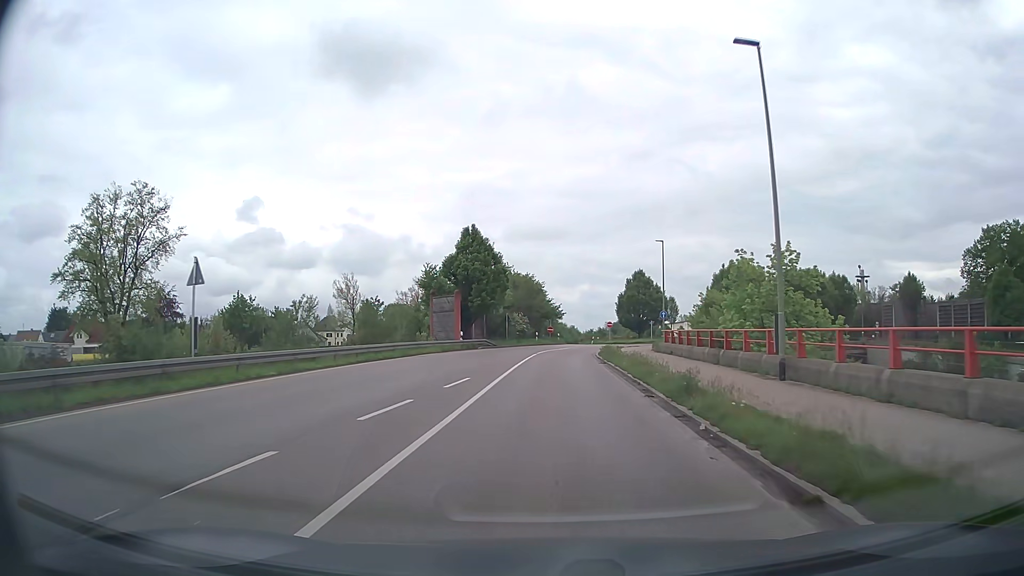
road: secondary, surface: asphalt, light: Day
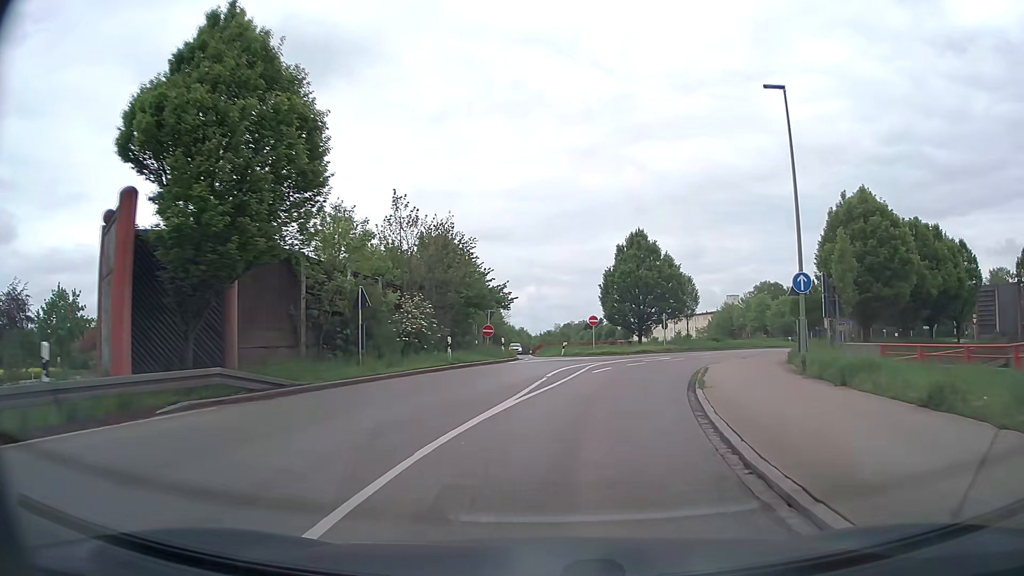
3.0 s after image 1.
(+0.8, +36.9) m; +4°
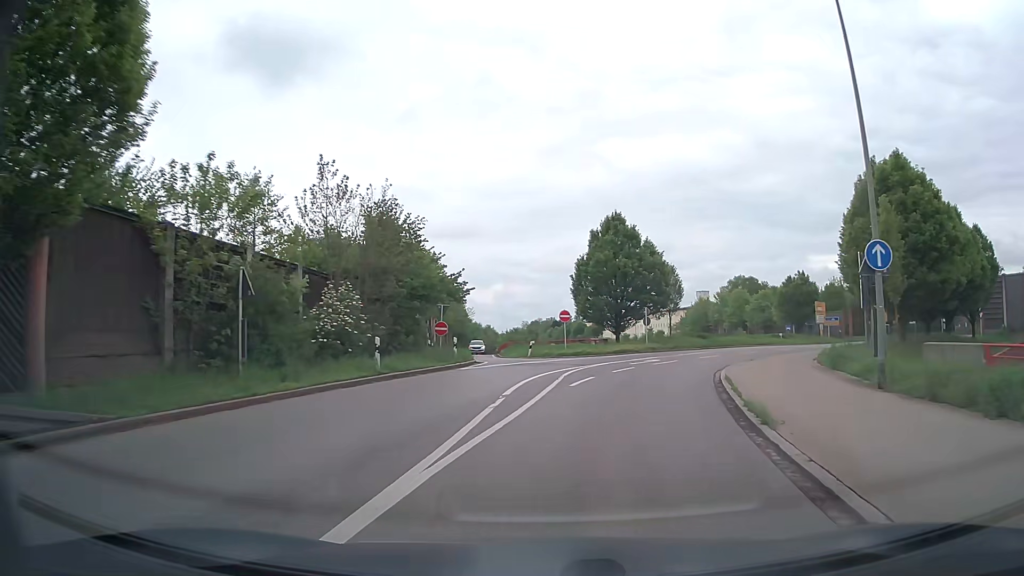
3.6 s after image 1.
(+0.2, +6.6) m; +3°
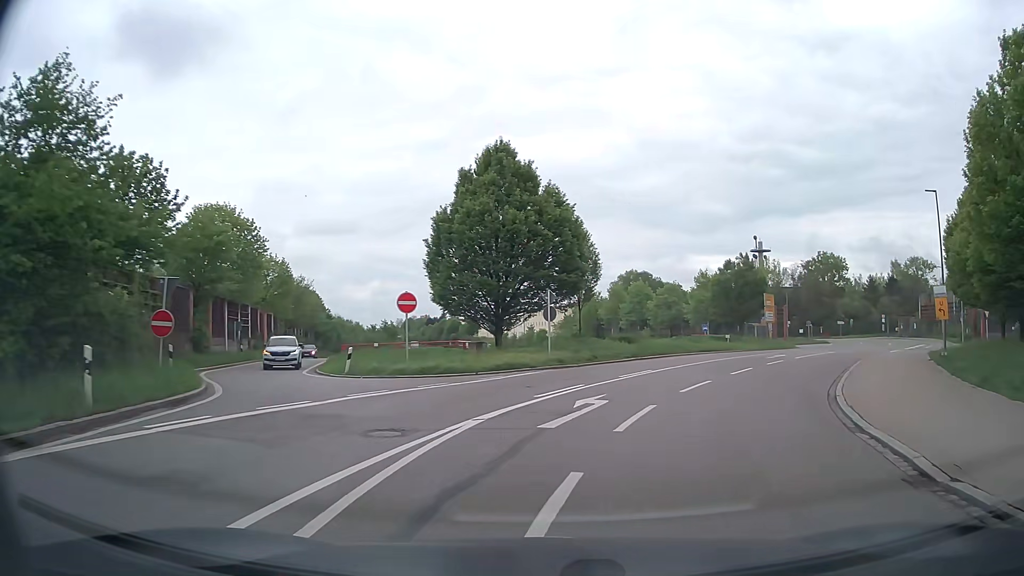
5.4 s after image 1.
(+1.5, +18.4) m; +10°
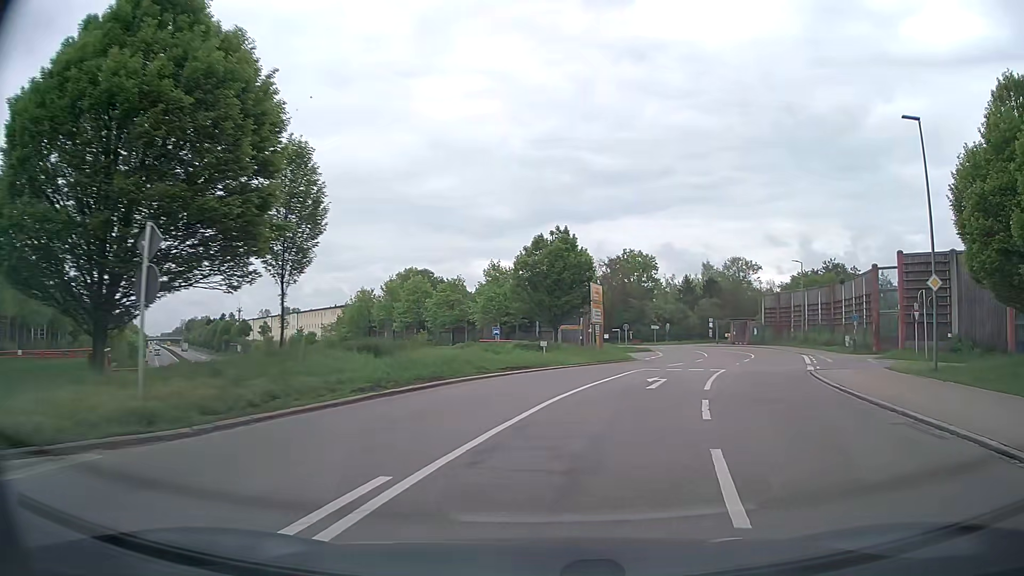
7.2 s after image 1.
(+2.5, +16.4) m; +19°
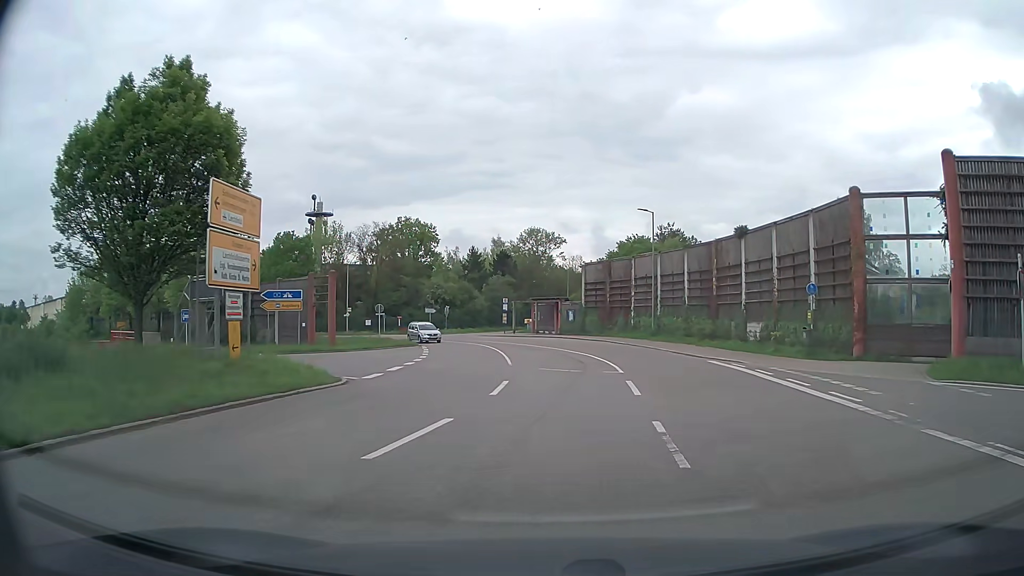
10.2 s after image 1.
(+4.5, +24.0) m; +17°
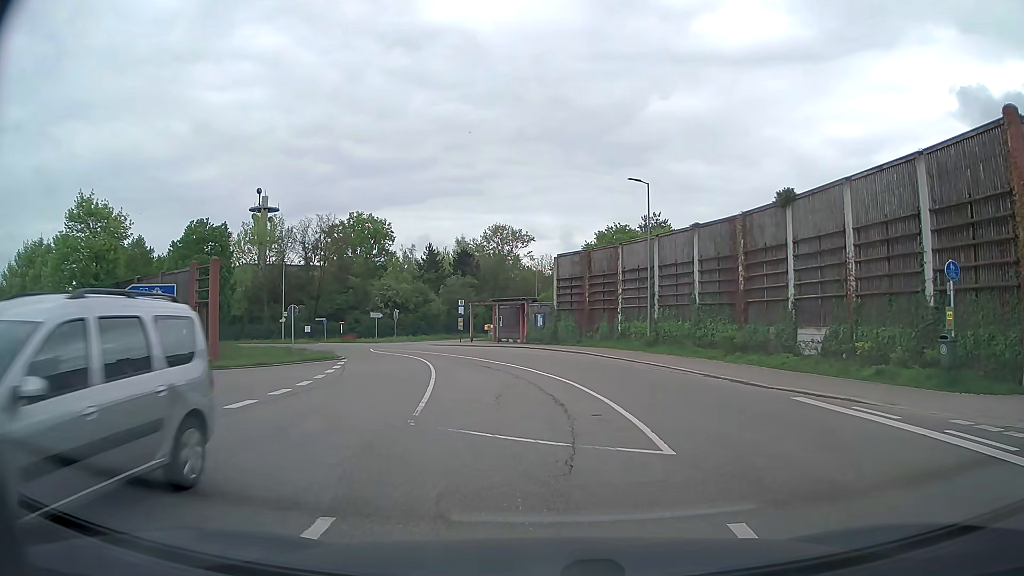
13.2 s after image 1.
(+0.5, +10.9) m; +4°
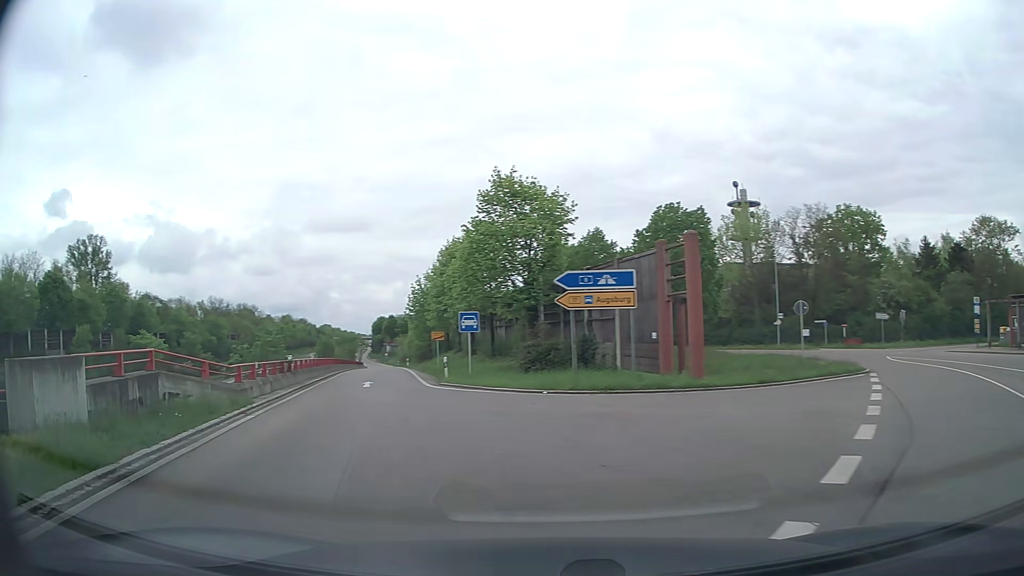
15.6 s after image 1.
(-3.1, +8.8) m; -42°
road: trunk_link
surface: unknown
